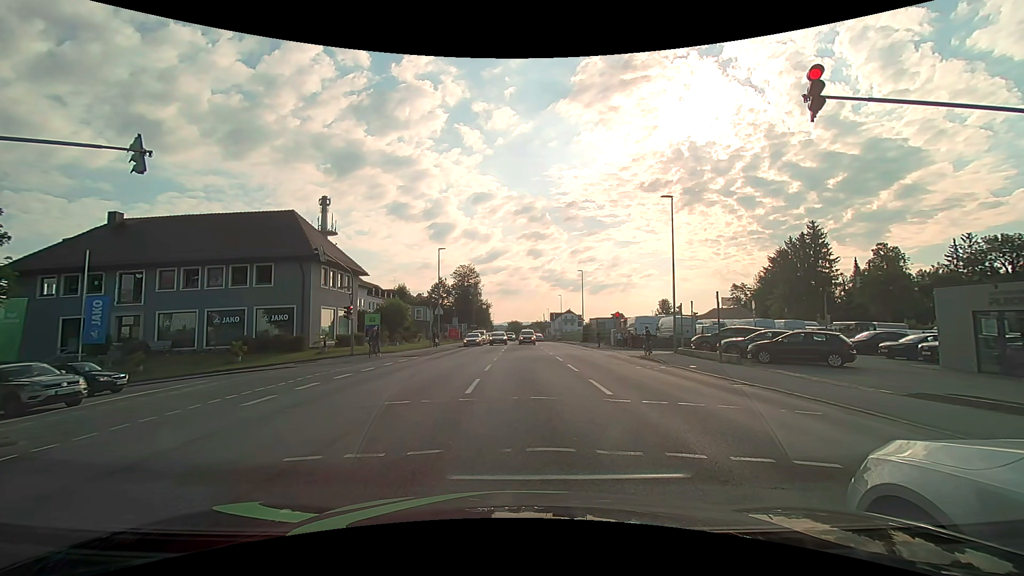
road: tertiary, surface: asphalt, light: Day
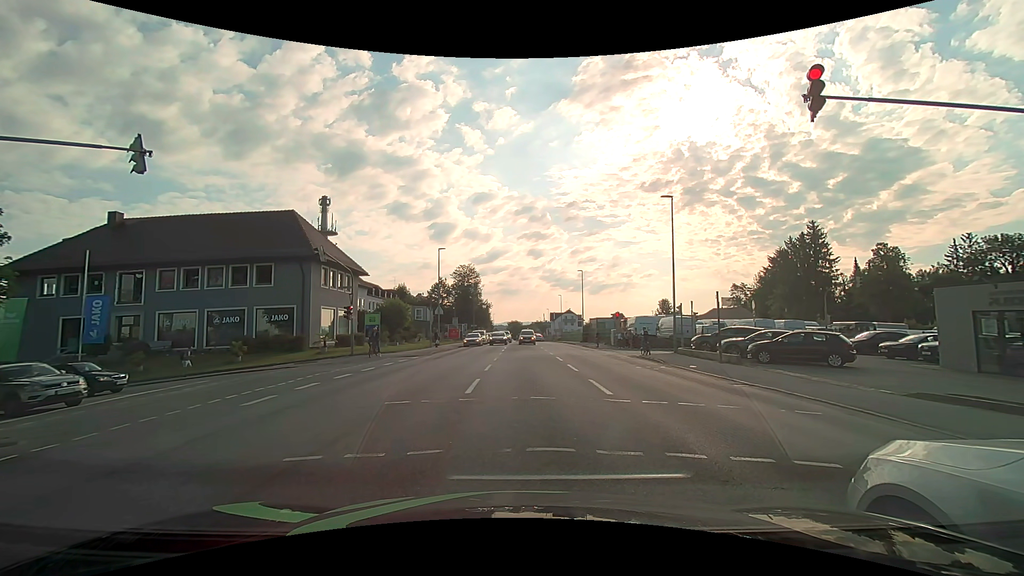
(0.0, 0.0) m; 0°
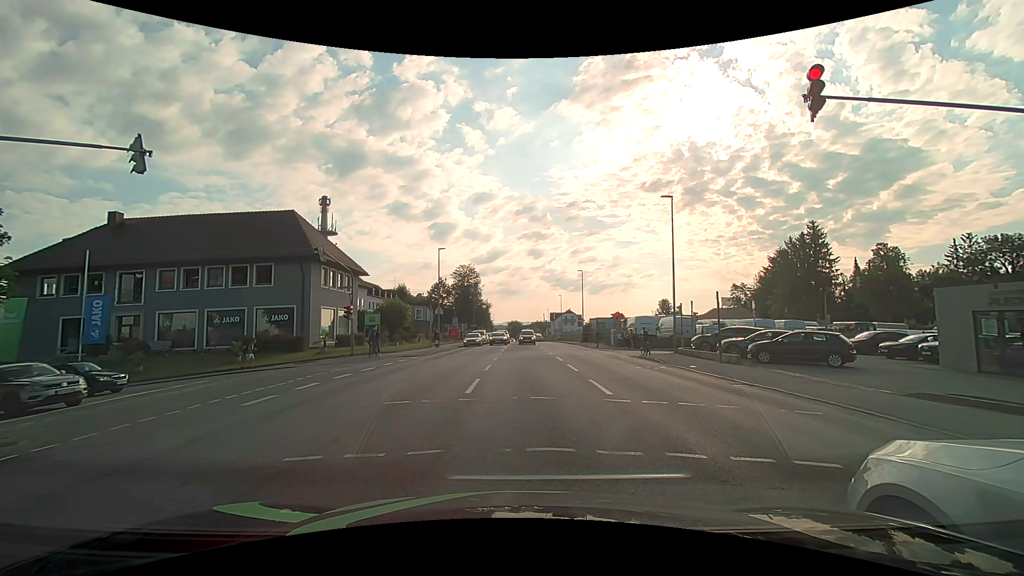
(0.0, 0.0) m; 0°
